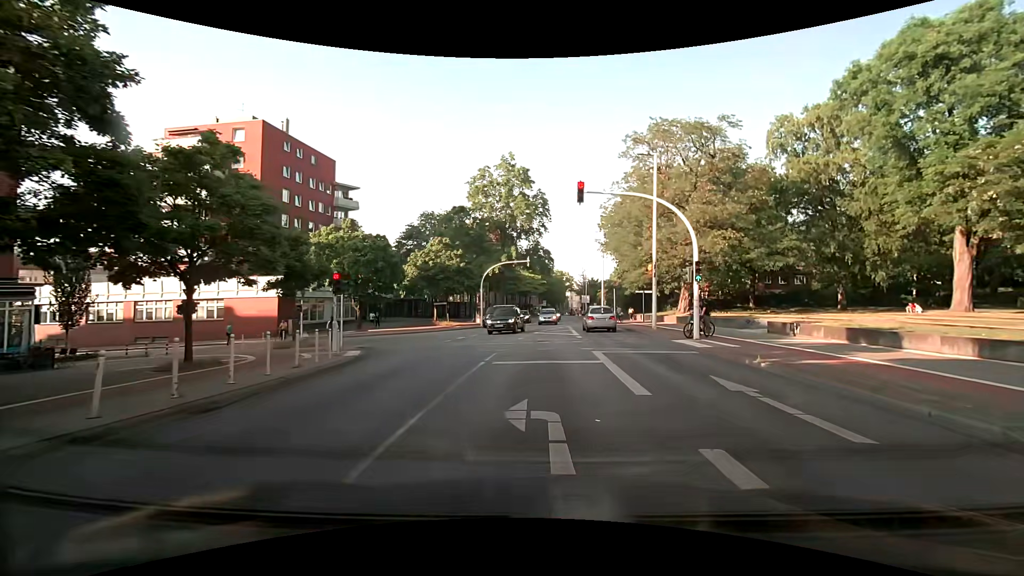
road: secondary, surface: asphalt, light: Day
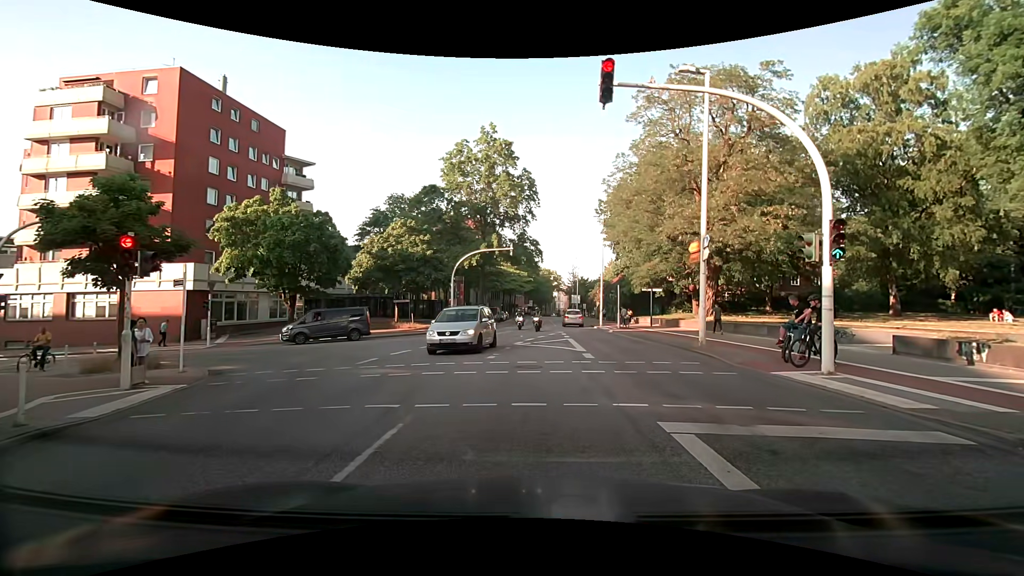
(+0.3, +9.6) m; +2°
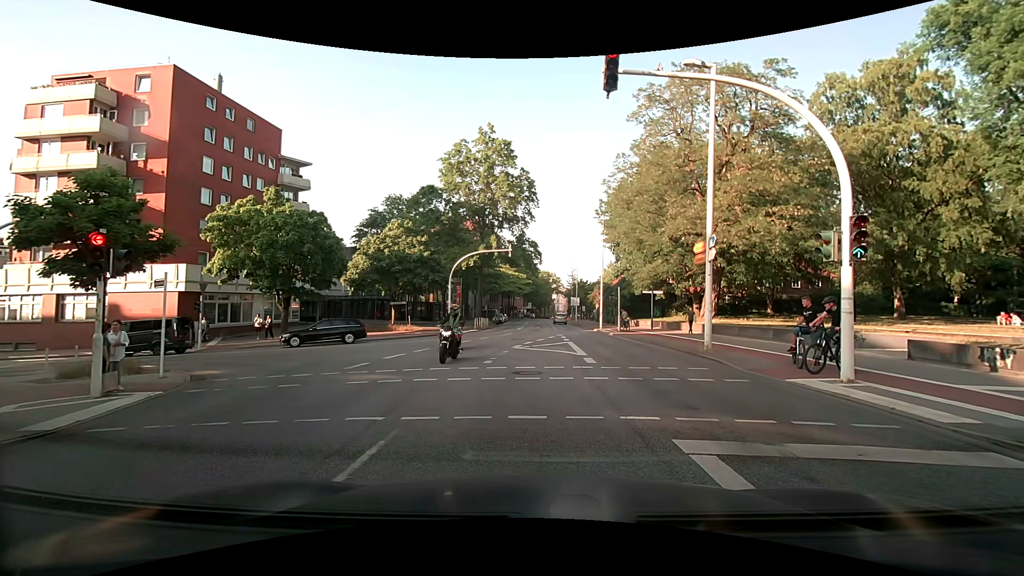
(0.0, +0.7) m; 0°
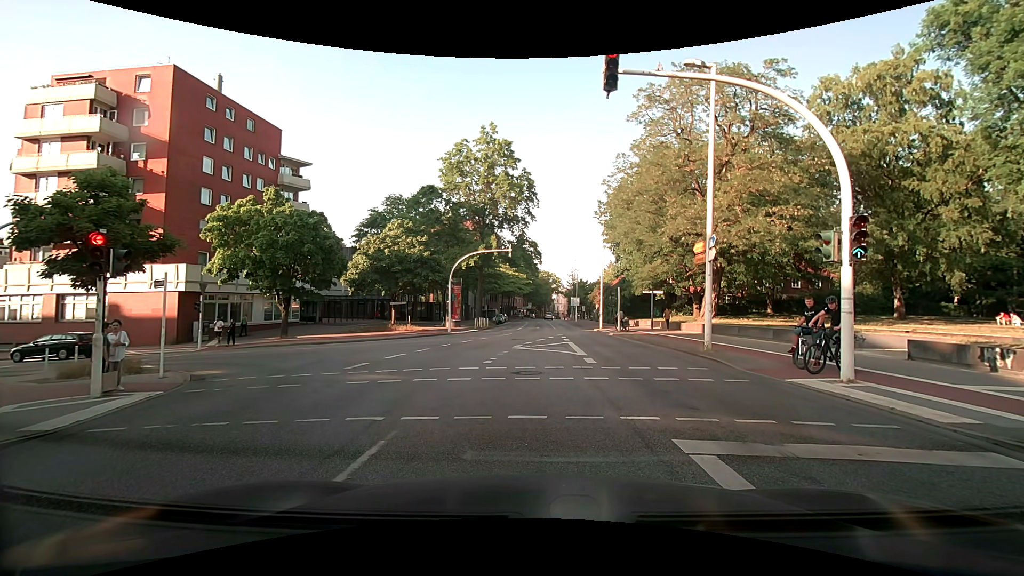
(0.0, 0.0) m; 0°
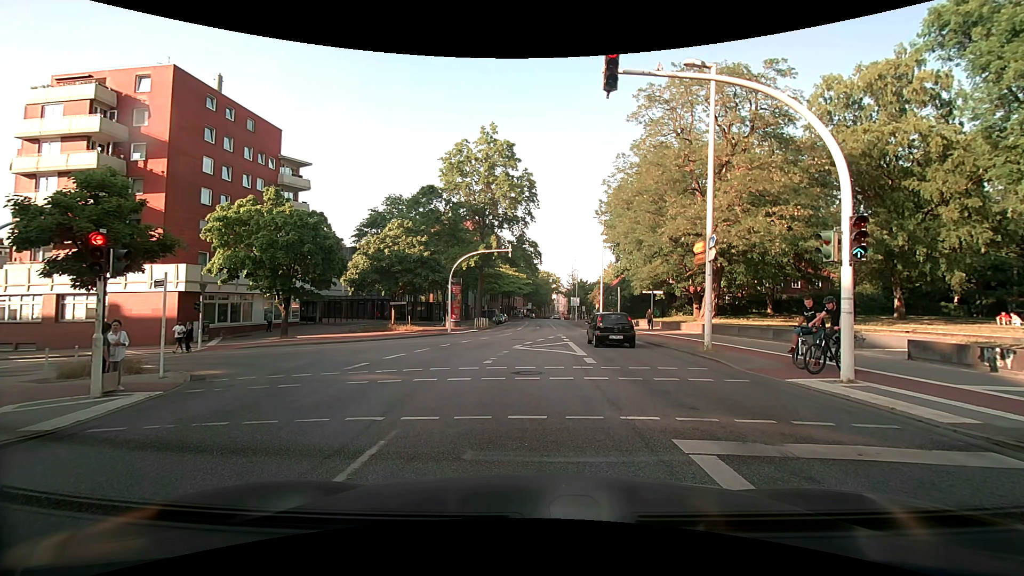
(0.0, 0.0) m; 0°
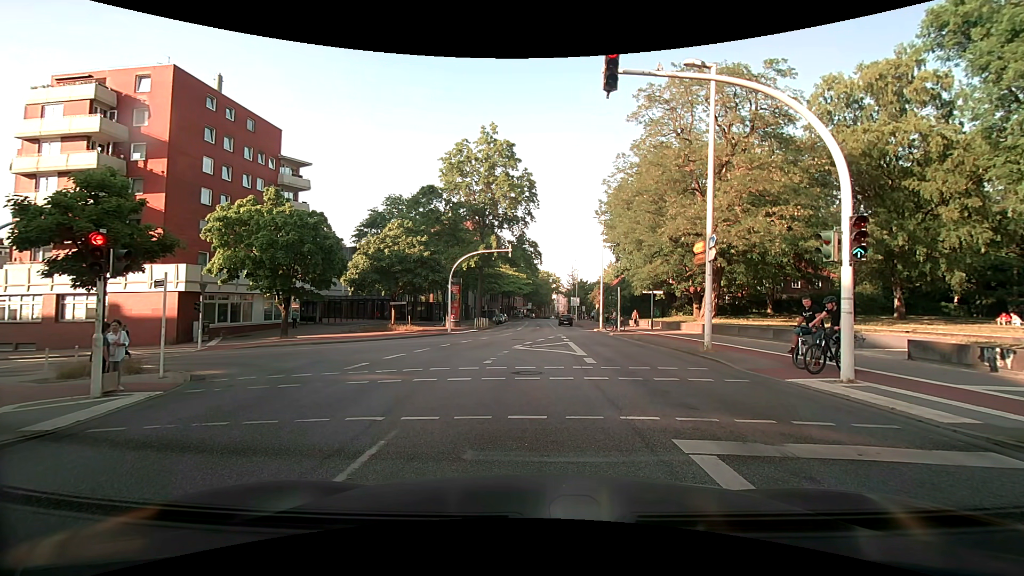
(0.0, 0.0) m; 0°
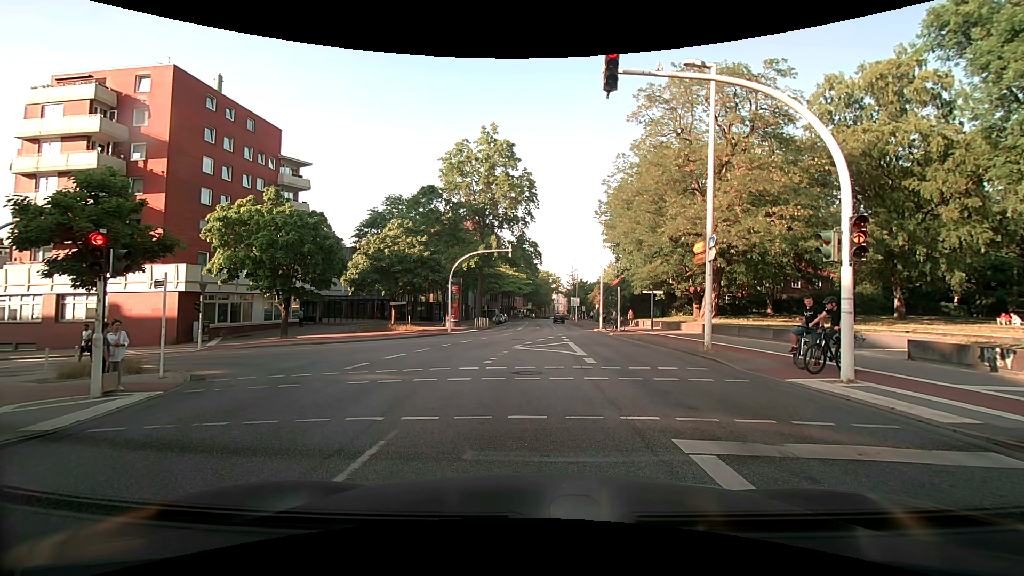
(0.0, 0.0) m; 0°
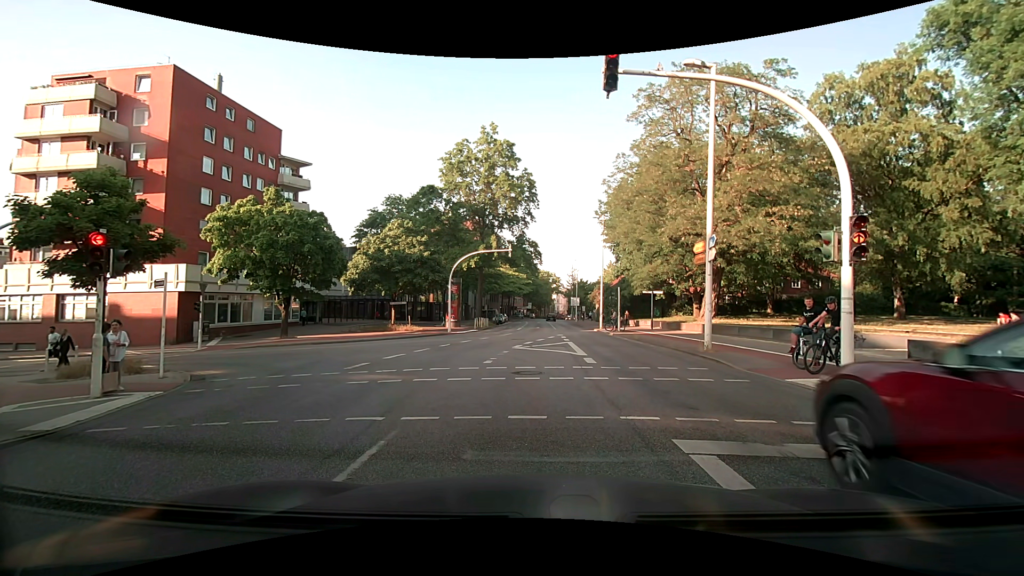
(0.0, 0.0) m; 0°
